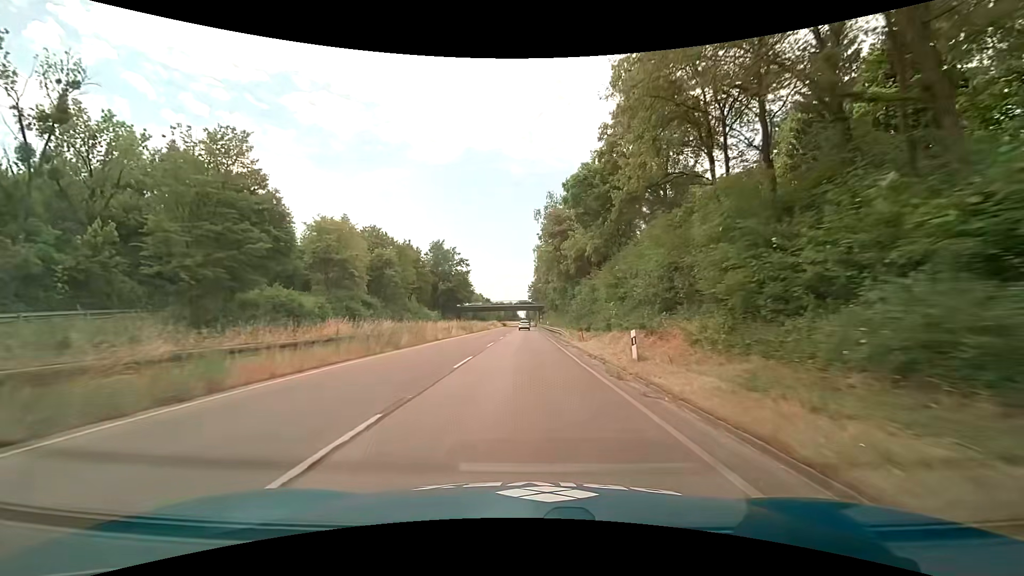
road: trunk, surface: asphalt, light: Day
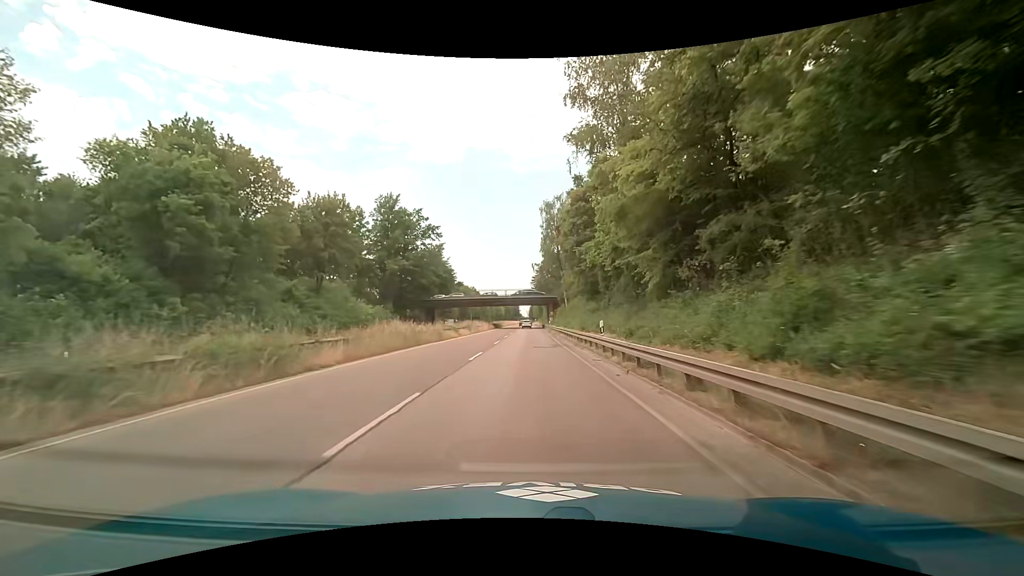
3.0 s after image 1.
(-0.2, +45.6) m; 0°
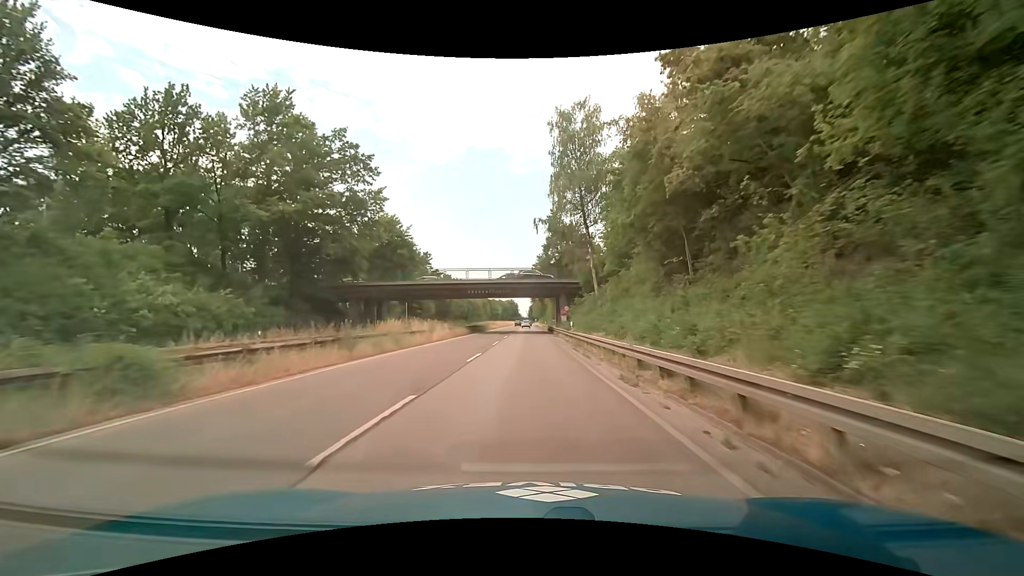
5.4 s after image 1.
(+0.2, +36.5) m; 0°
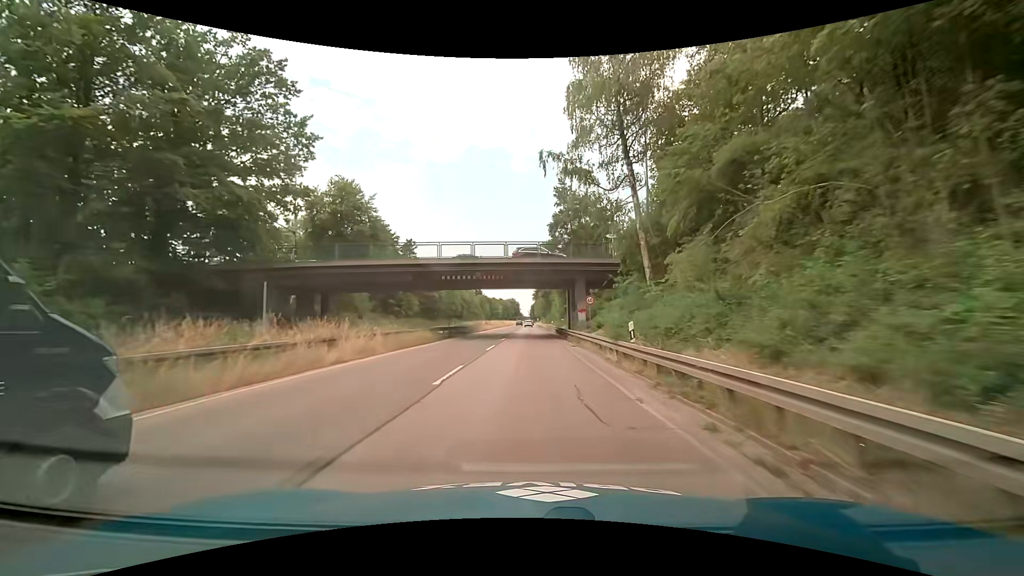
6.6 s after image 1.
(0.0, +18.2) m; 0°
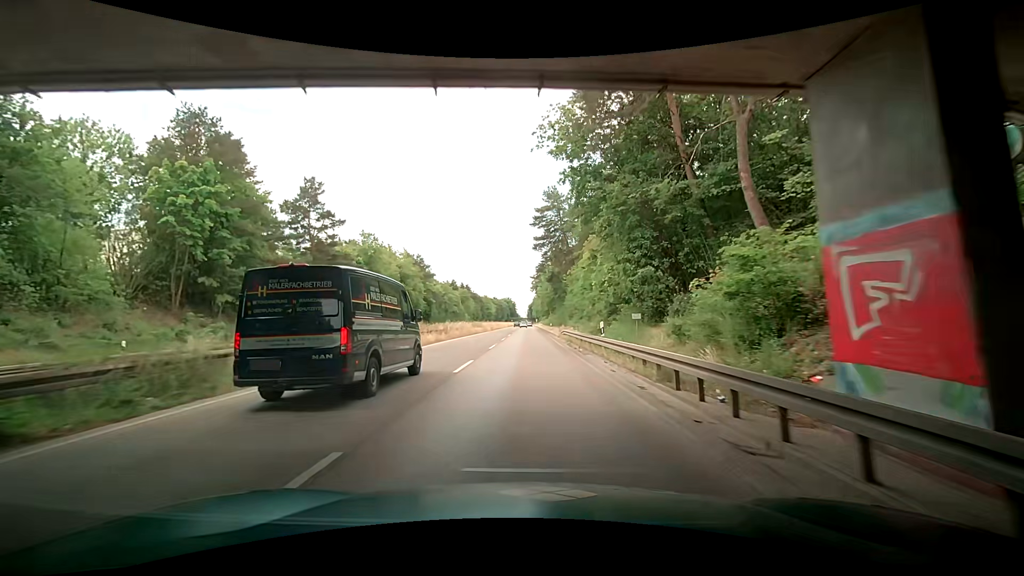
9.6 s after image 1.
(+0.3, +45.6) m; -2°
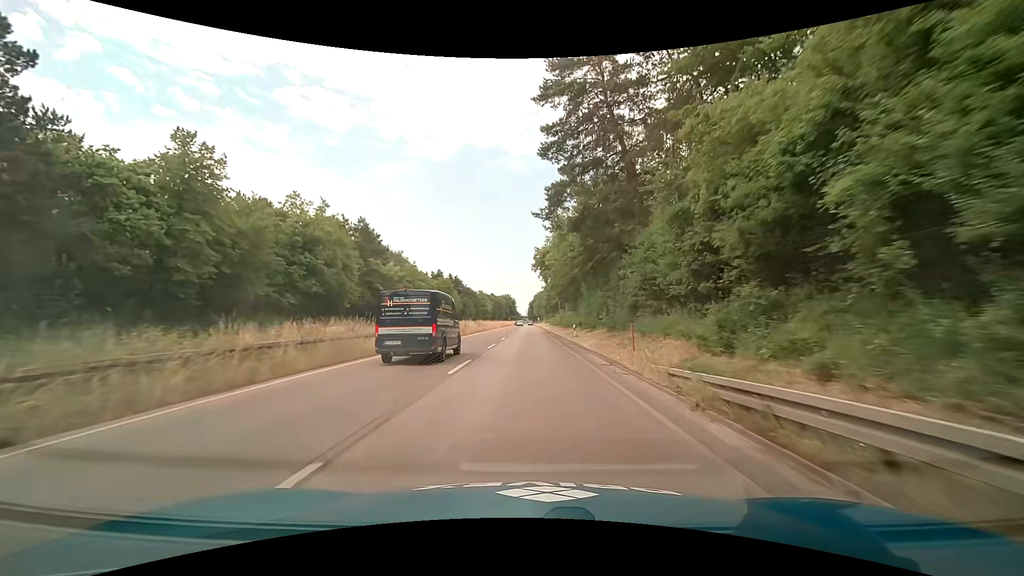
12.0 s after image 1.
(+0.6, +36.4) m; +3°
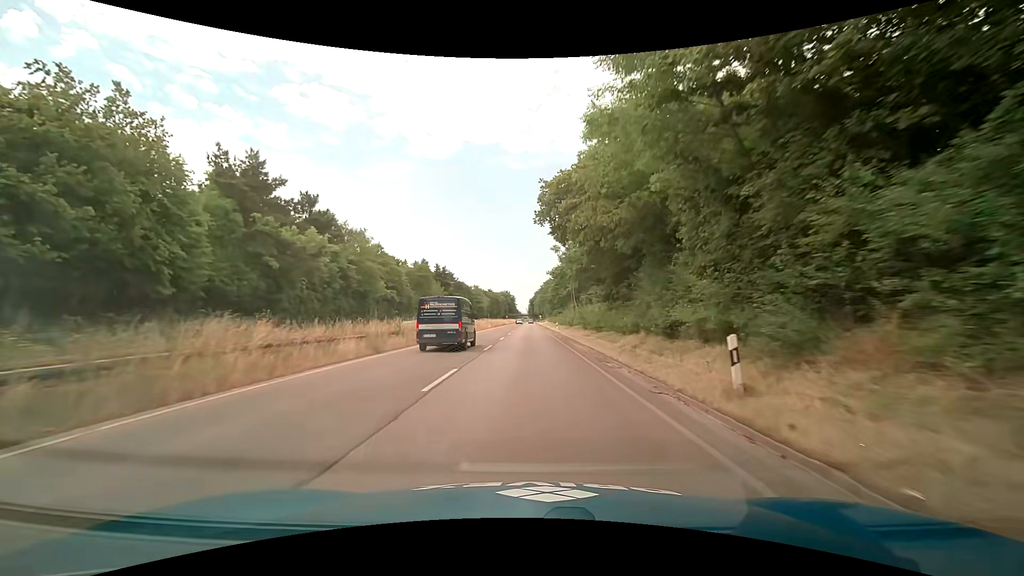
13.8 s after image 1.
(-0.2, +27.4) m; -1°
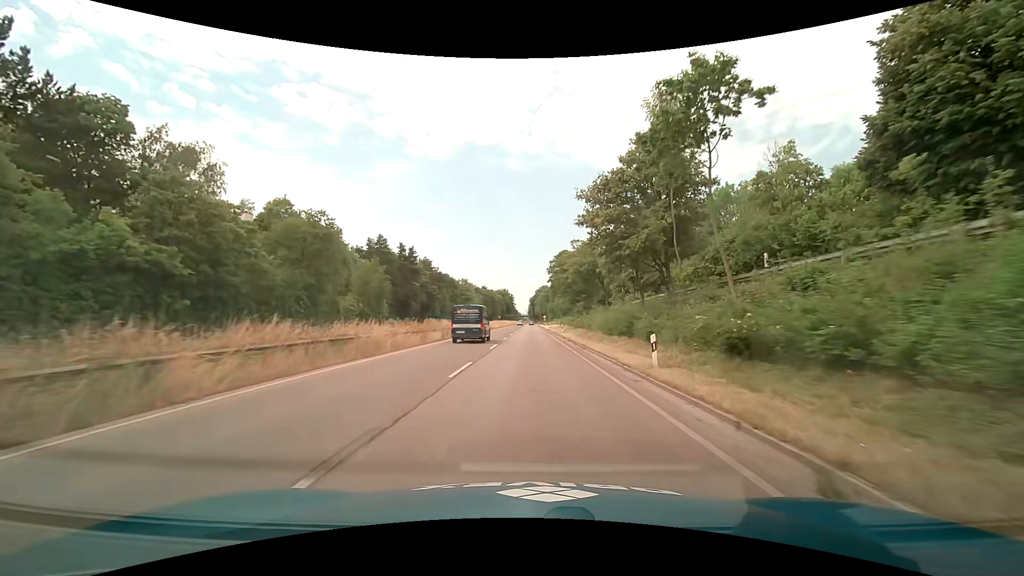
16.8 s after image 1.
(0.0, +45.7) m; 0°
(0, +10) (0, +20) (0, +30) (0, +40) (0, +50) (0, +60) (0, +70) (+1, +80) (+1, +90) (+1, +100) m
